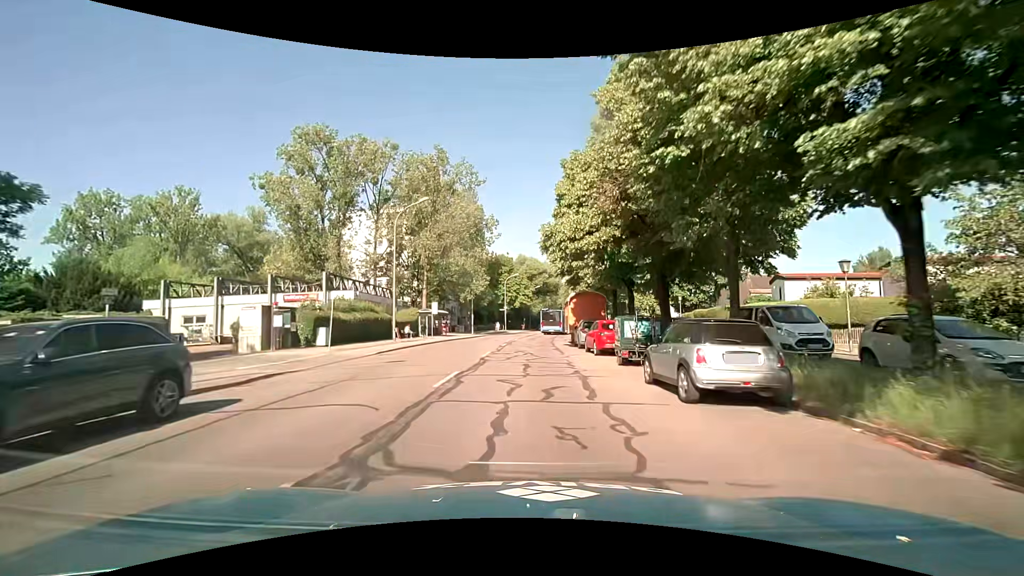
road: tertiary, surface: asphalt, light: Day
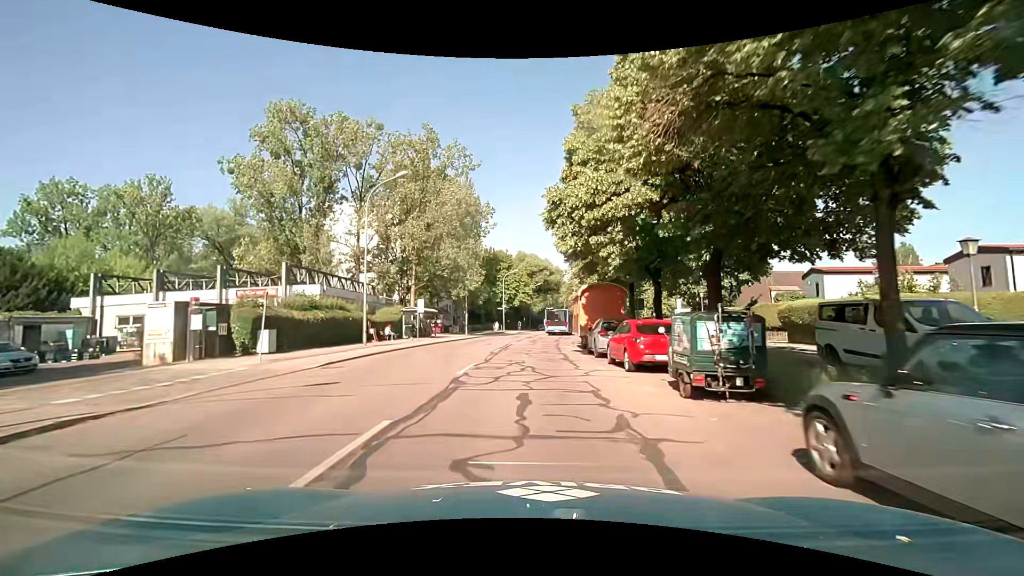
(0.0, +6.5) m; 0°
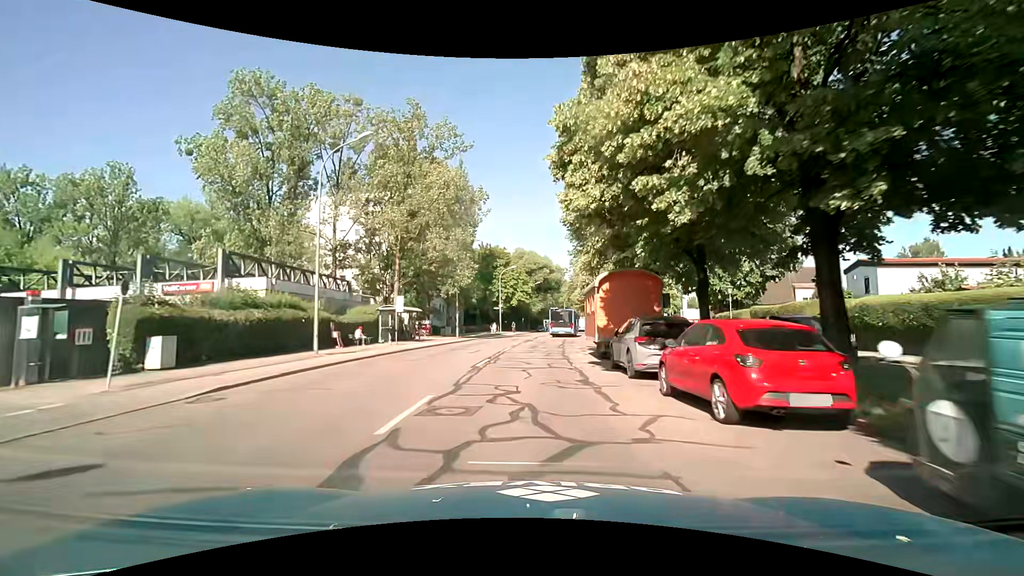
(0.0, +6.7) m; 0°
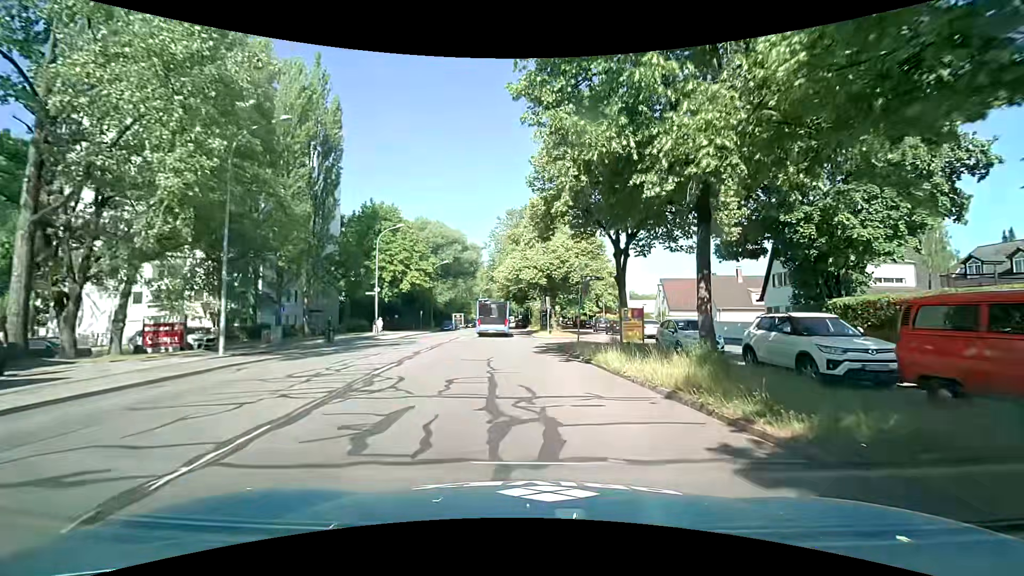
(+1.6, +29.8) m; +11°
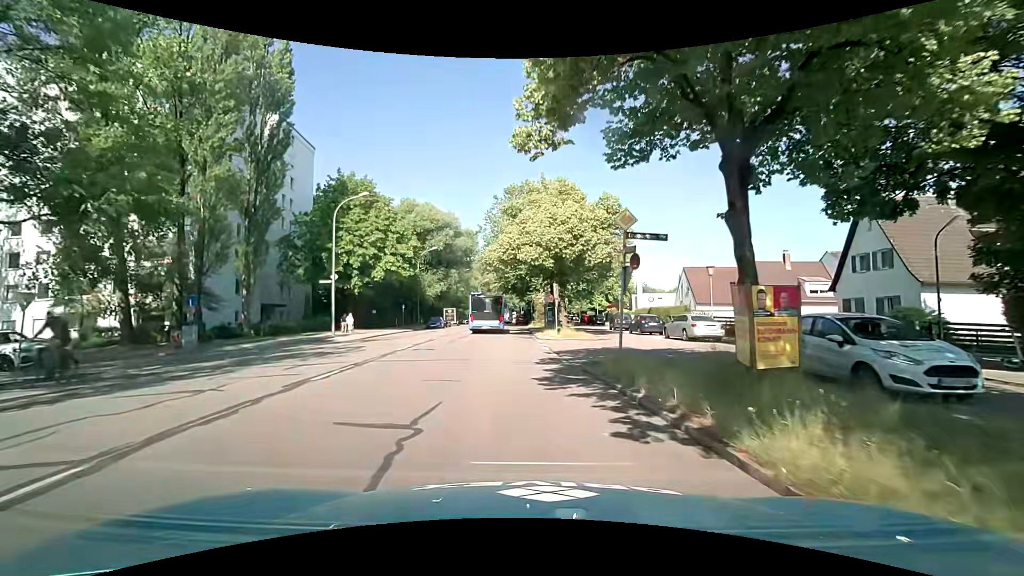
(-0.1, +10.6) m; -1°
